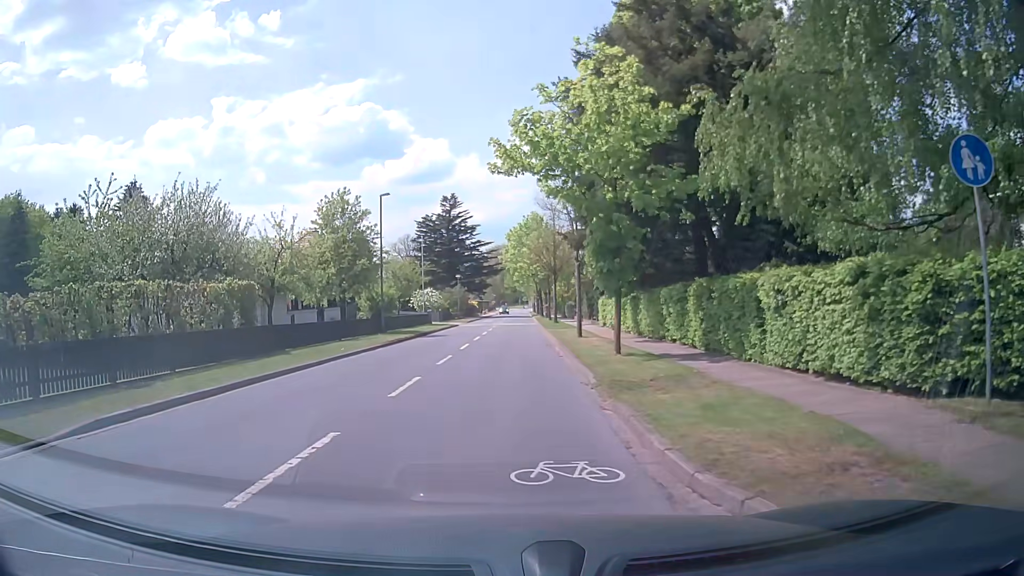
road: tertiary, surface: asphalt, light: Day
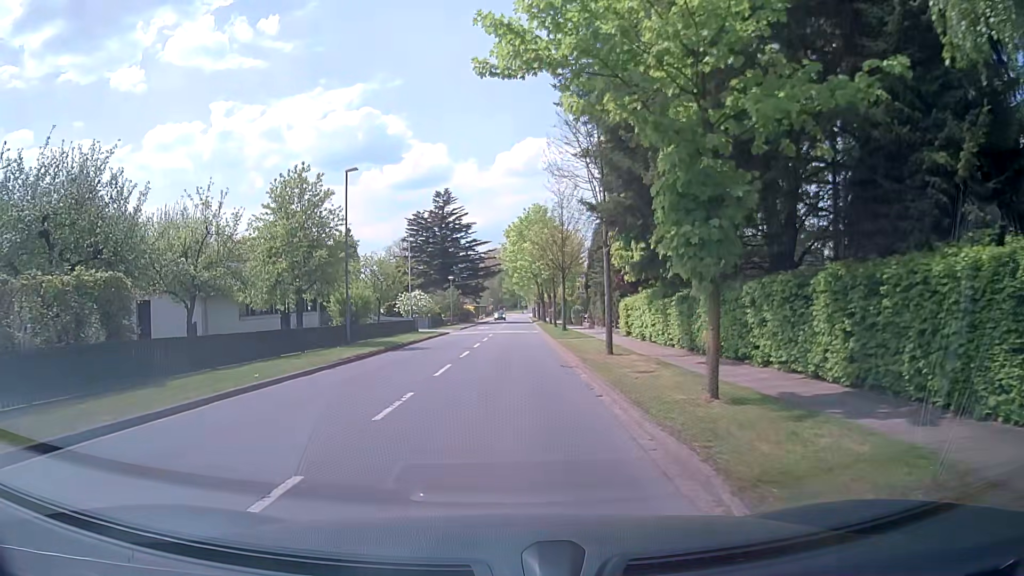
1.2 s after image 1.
(+0.1, +7.8) m; +2°
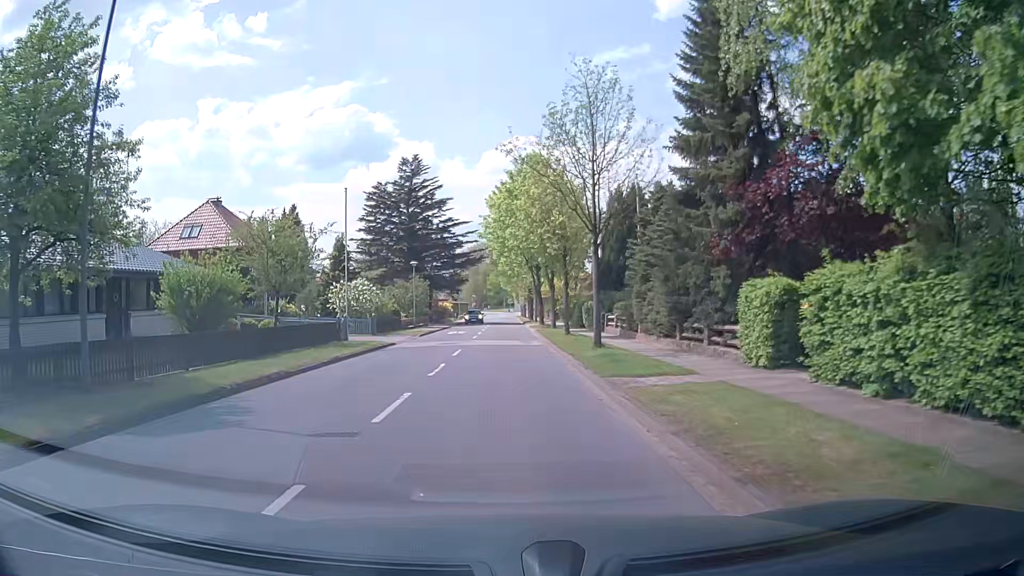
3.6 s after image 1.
(-0.1, +18.3) m; 0°
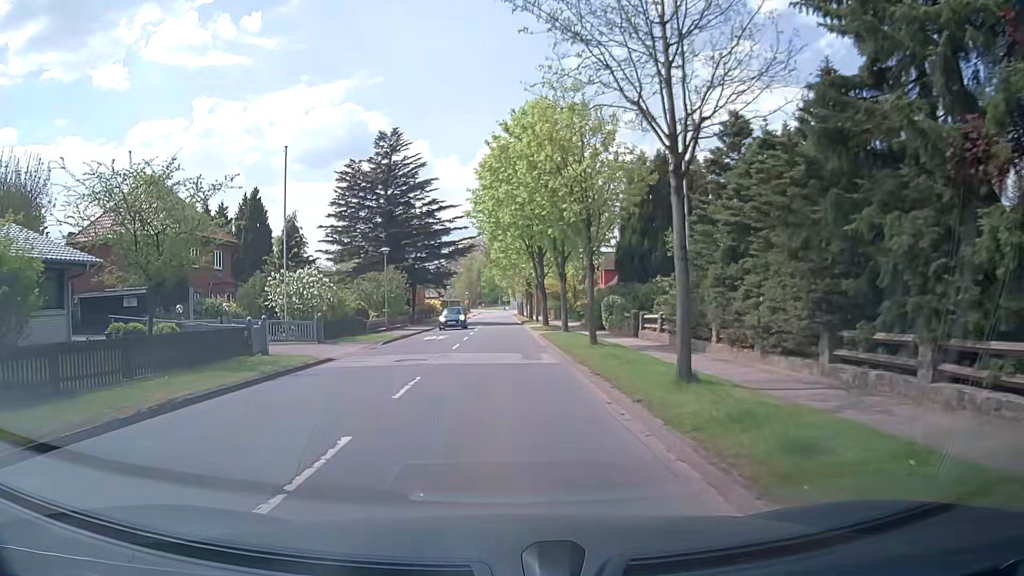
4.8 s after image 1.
(0.0, +10.0) m; 0°
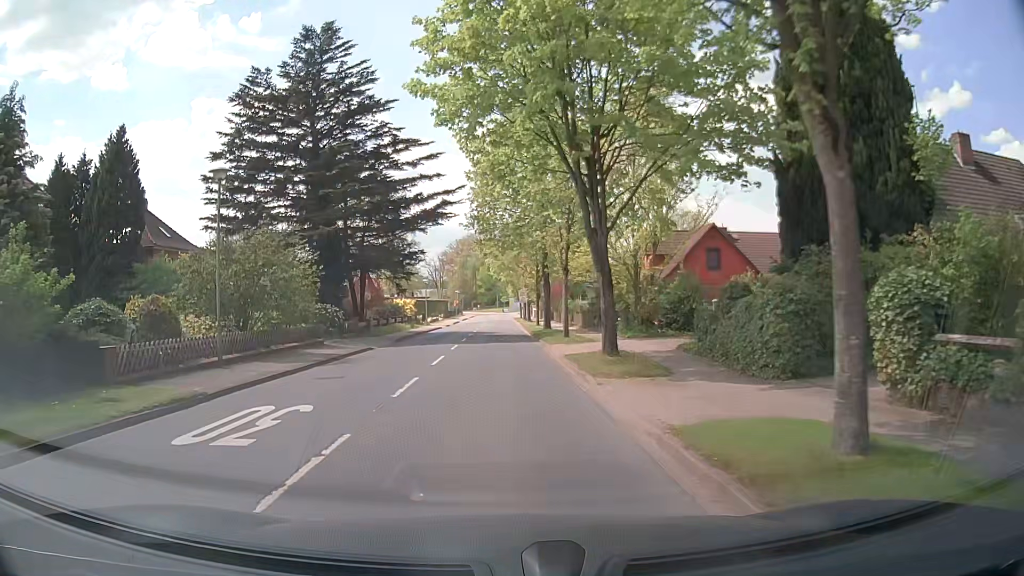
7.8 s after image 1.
(0.0, +23.7) m; 0°
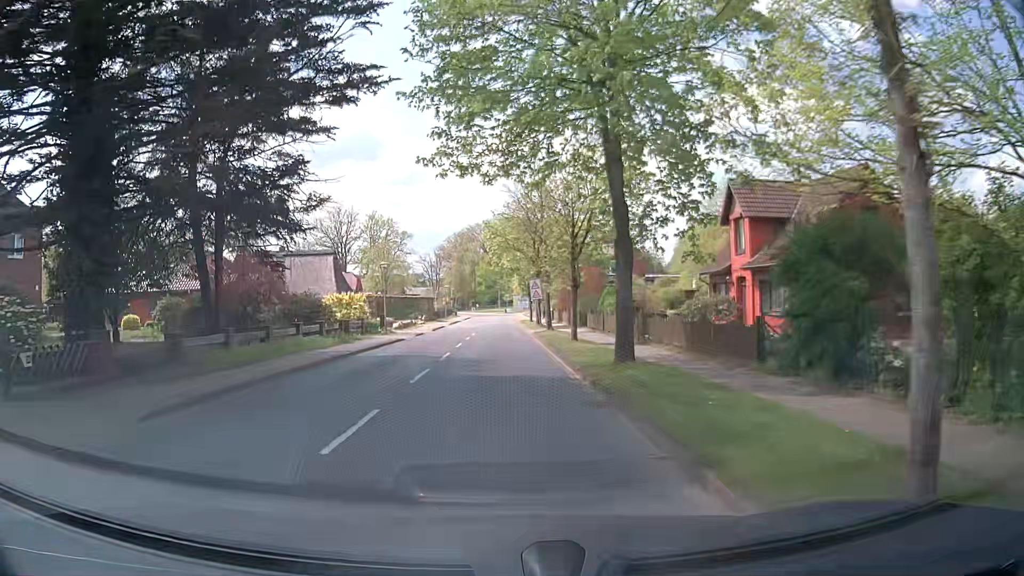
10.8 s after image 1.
(0.0, +22.5) m; -1°
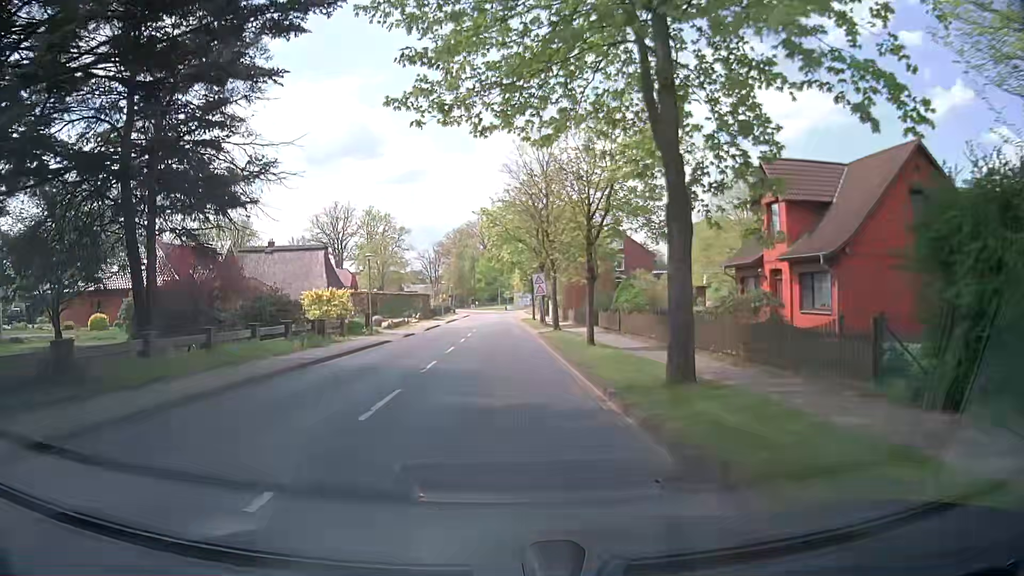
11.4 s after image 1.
(+0.1, +4.4) m; +2°
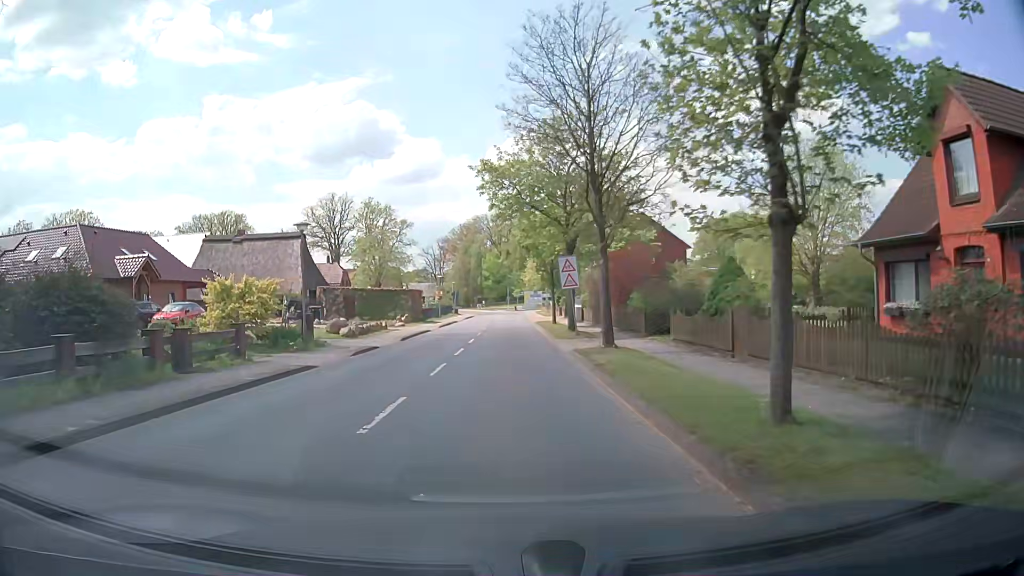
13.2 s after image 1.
(-0.2, +13.0) m; -2°
(0, +10) (0, +20) (0, +30) (+1, +40) (+1, +50) (+1, +60) (+1, +70) (+1, +80) (+1, +90) (+1, +100) m
